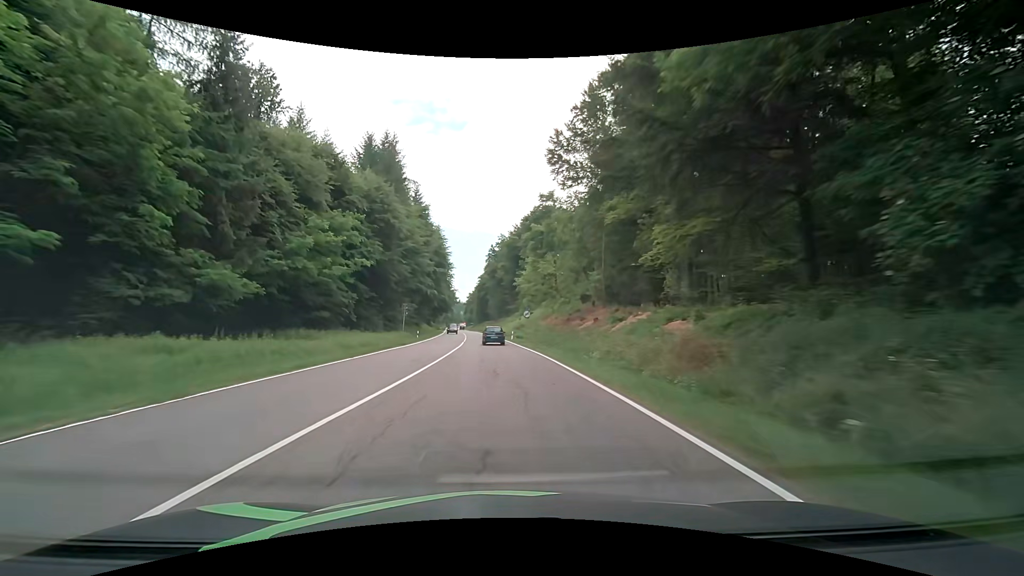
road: secondary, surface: asphalt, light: Day
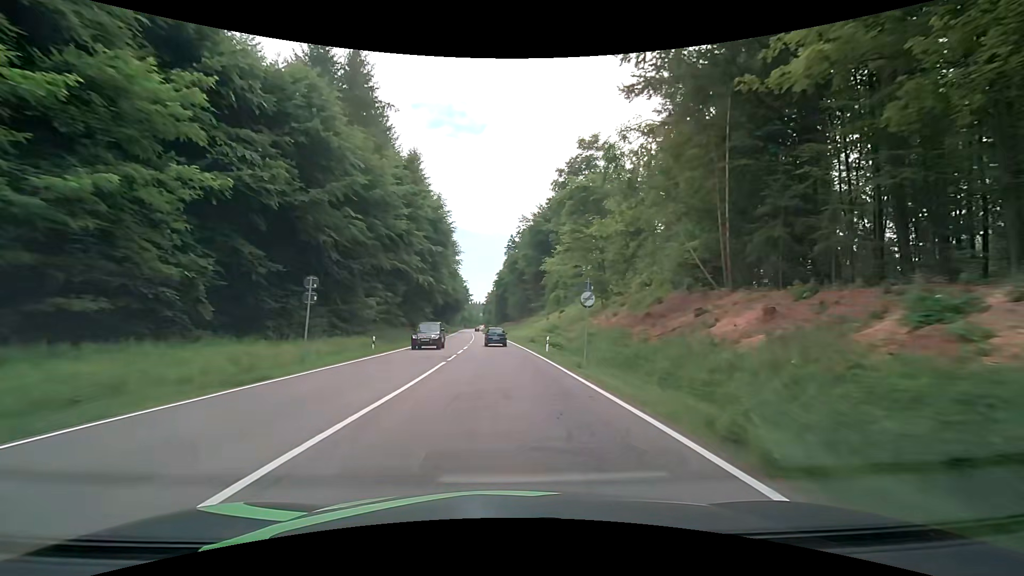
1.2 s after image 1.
(-0.6, +26.0) m; -2°
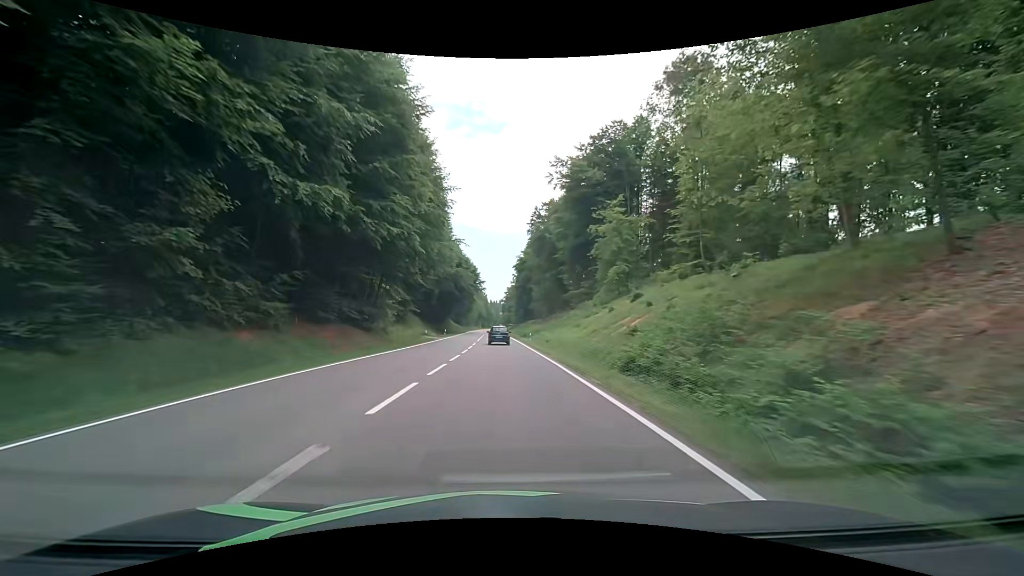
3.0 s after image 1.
(-0.9, +39.3) m; -3°
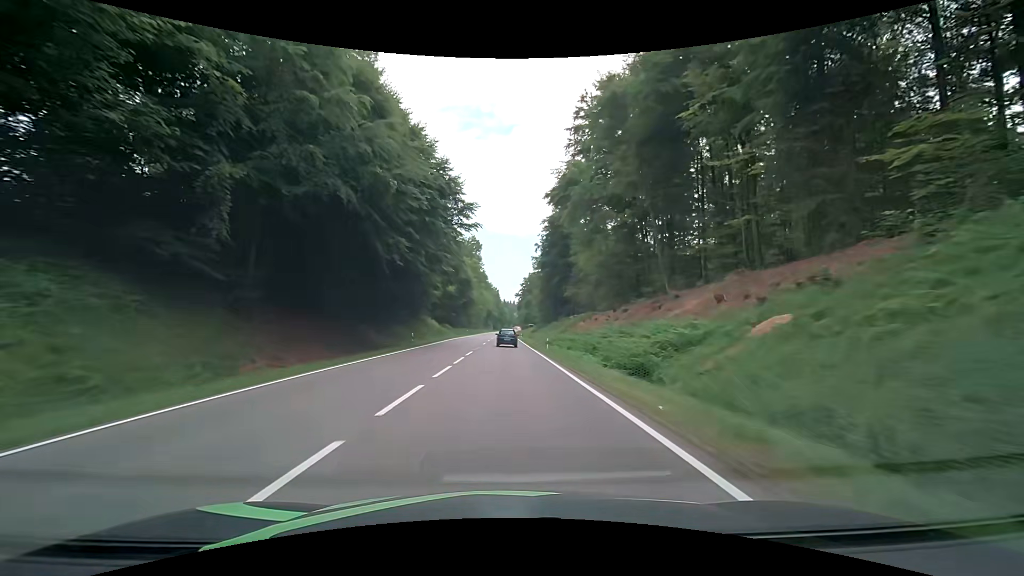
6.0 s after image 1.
(-1.1, +66.0) m; -1°
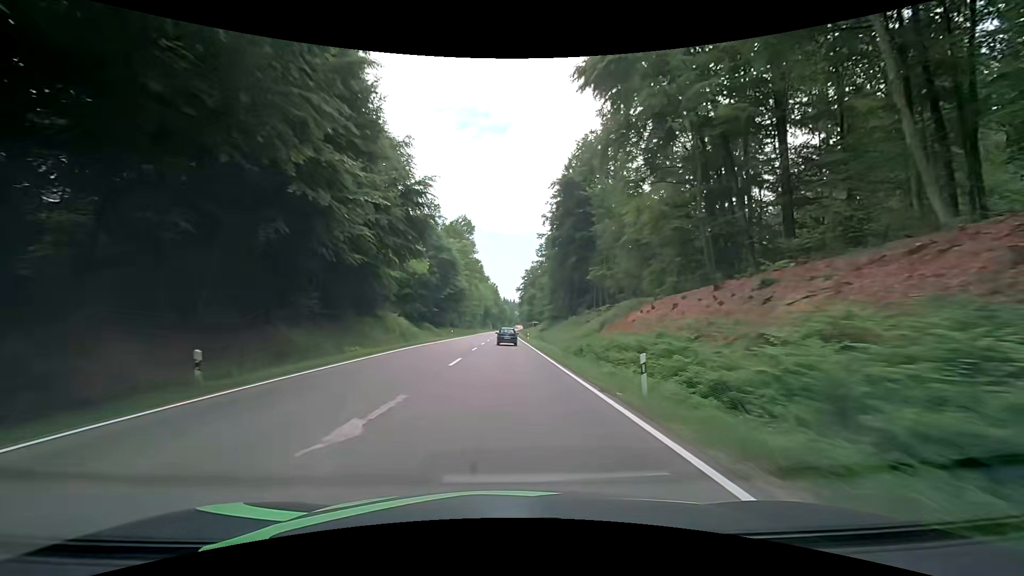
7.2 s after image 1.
(-0.1, +26.7) m; 0°
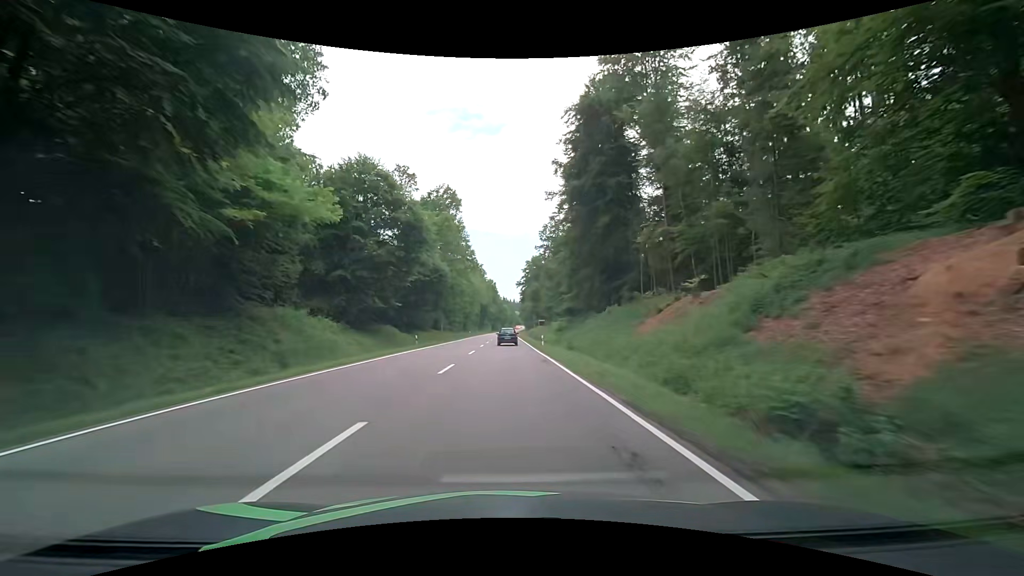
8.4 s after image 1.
(0.0, +27.0) m; 0°
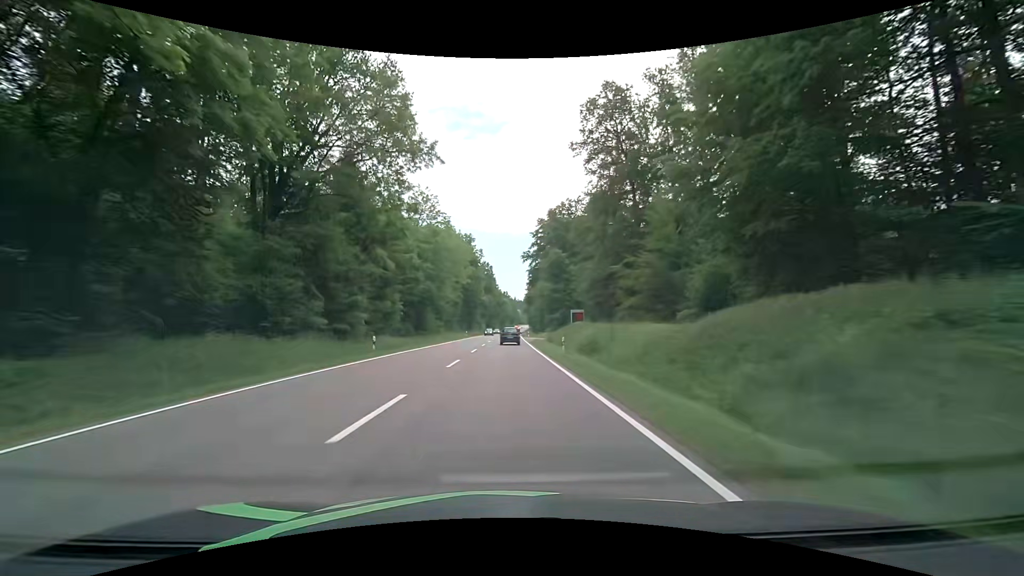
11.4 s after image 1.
(-0.3, +68.5) m; 0°
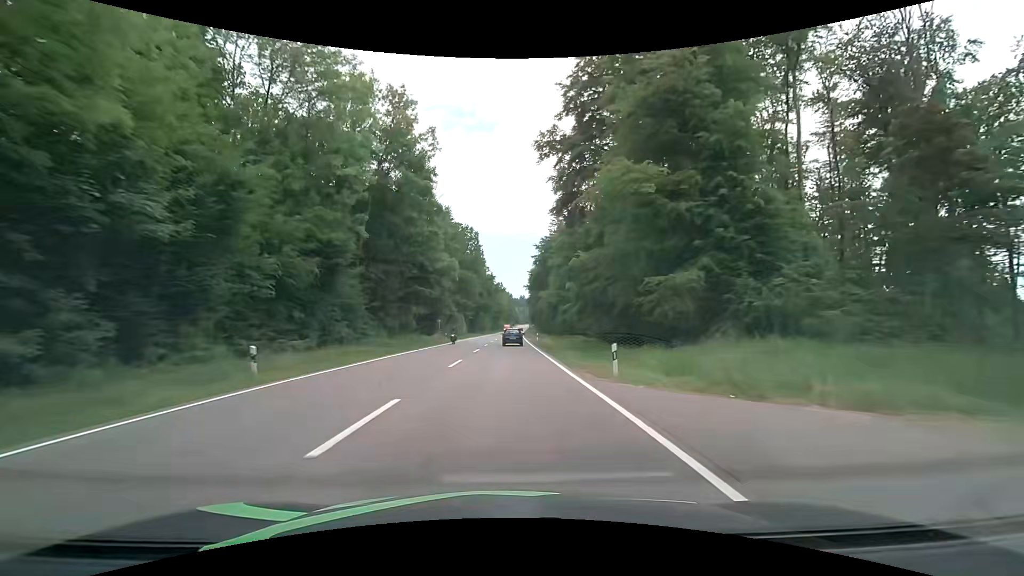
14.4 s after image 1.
(+0.3, +69.2) m; +1°
(0, +10) (0, +20) (0, +30) (0, +40) (0, +50) (0, +60) (+1, +70) (+1, +80) (+1, +90) (+1, +100) m
